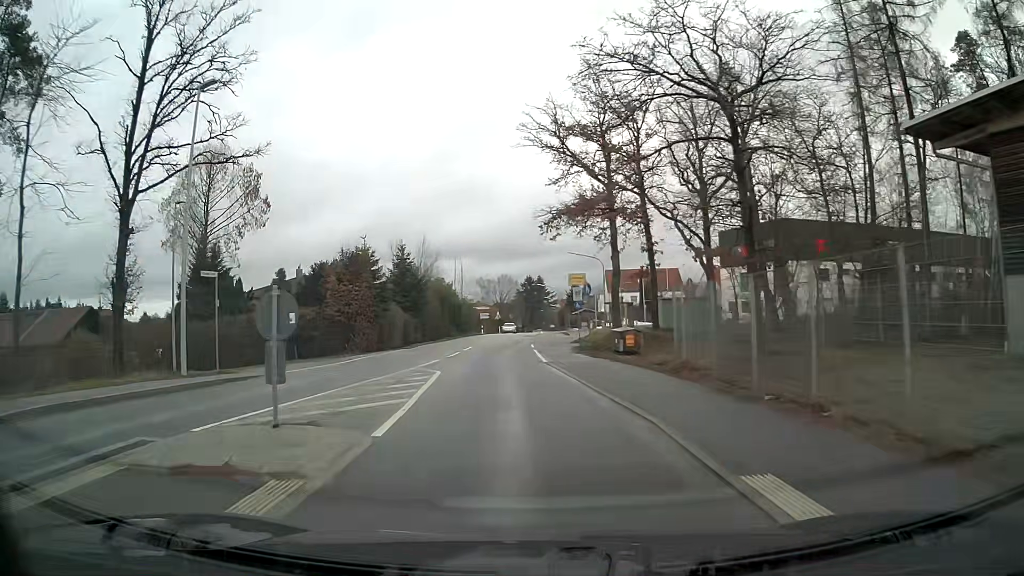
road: tertiary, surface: asphalt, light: Day
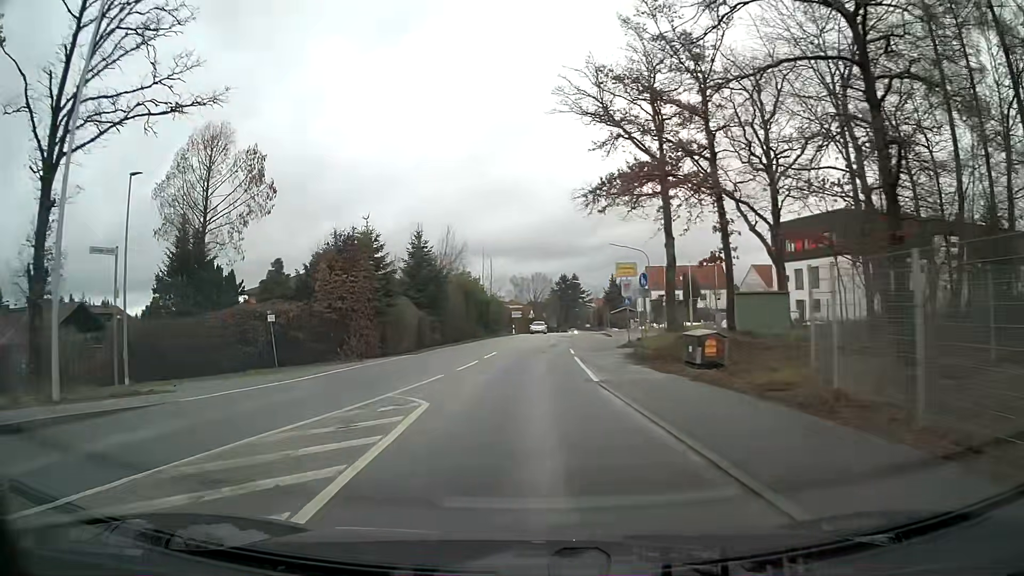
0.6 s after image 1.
(-0.1, +7.1) m; -1°
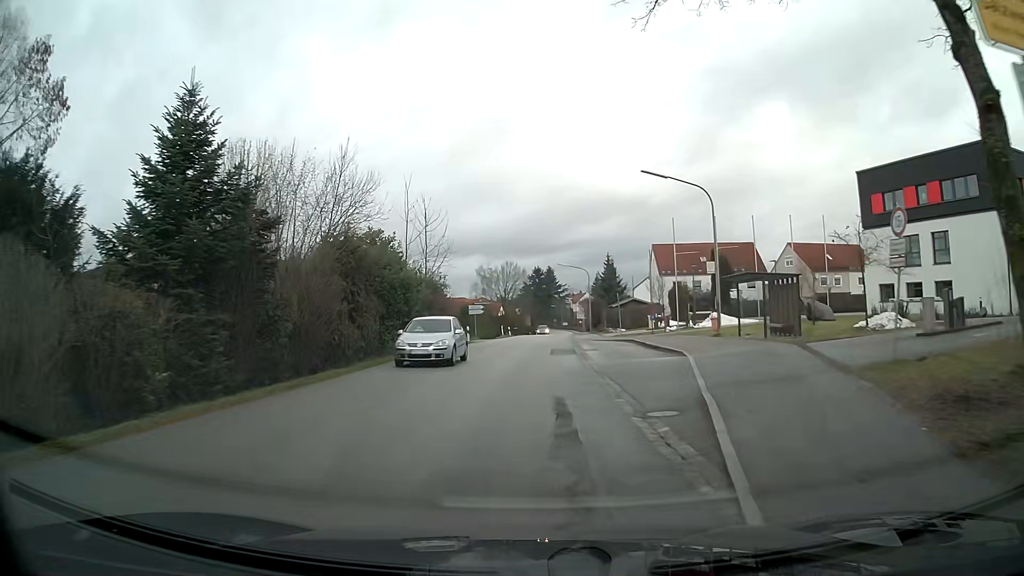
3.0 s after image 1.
(+0.4, +28.1) m; +2°
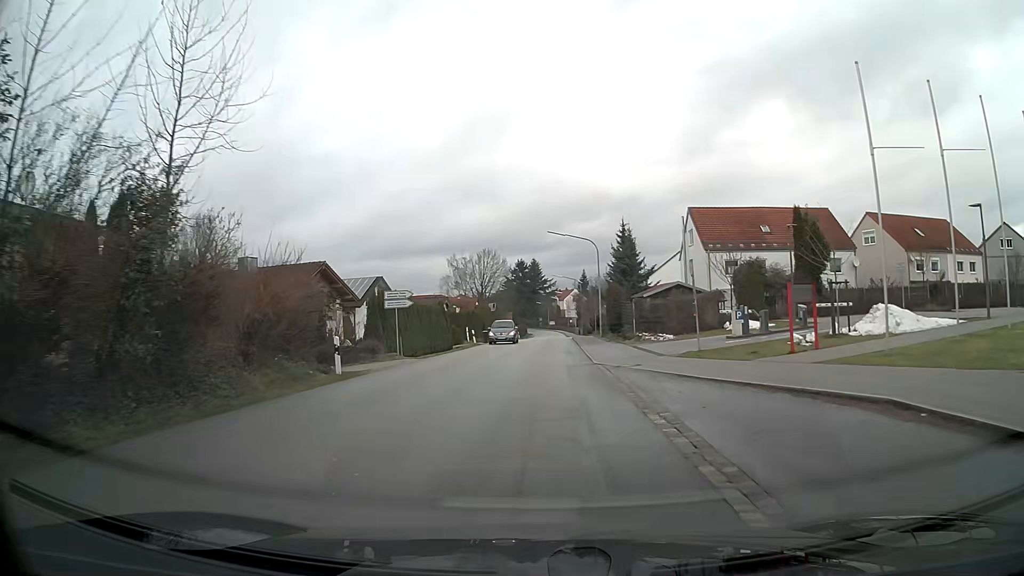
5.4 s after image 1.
(+0.4, +26.6) m; +2°
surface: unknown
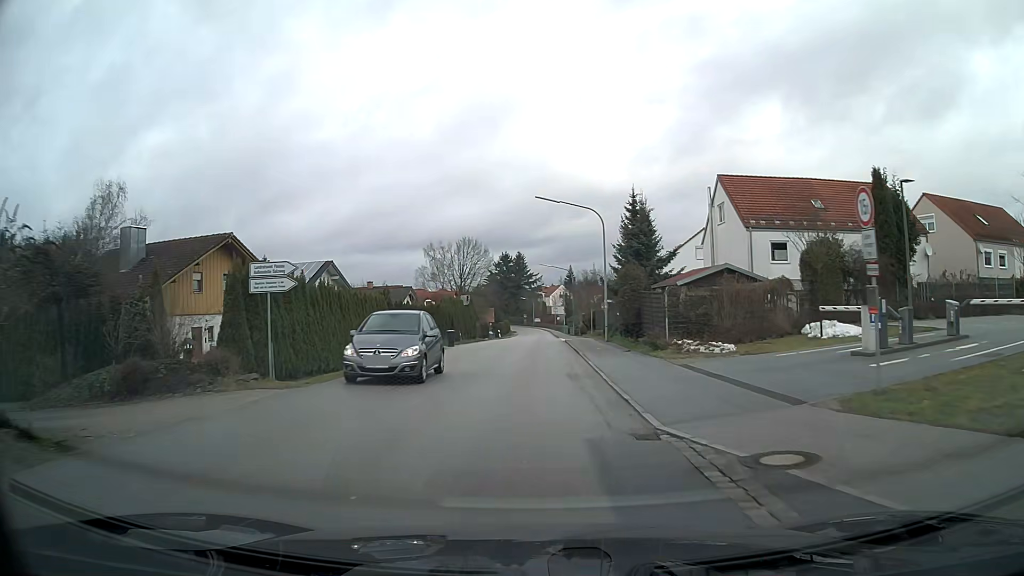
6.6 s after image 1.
(+0.1, +12.9) m; +1°
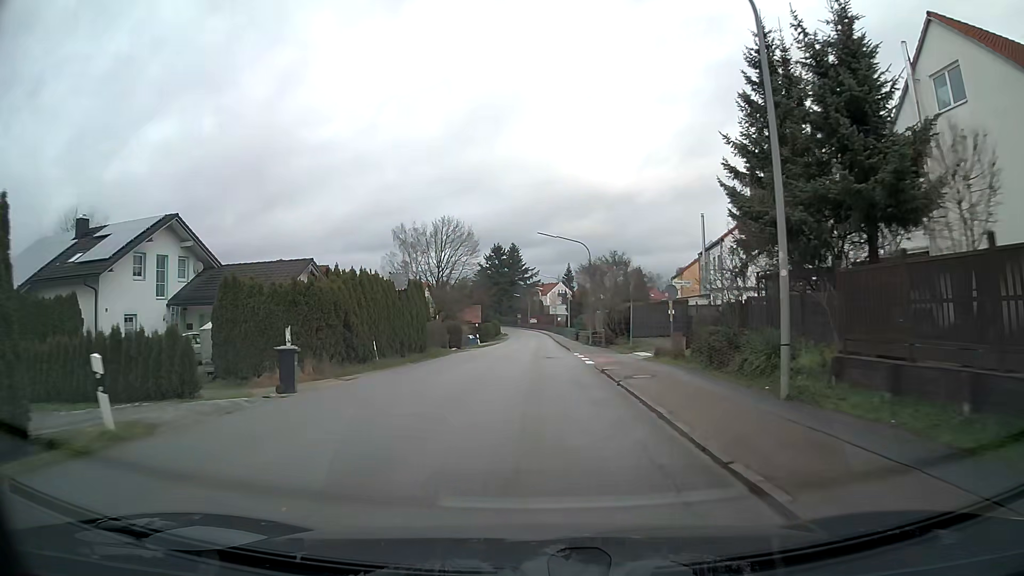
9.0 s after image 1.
(+0.1, +26.1) m; +1°
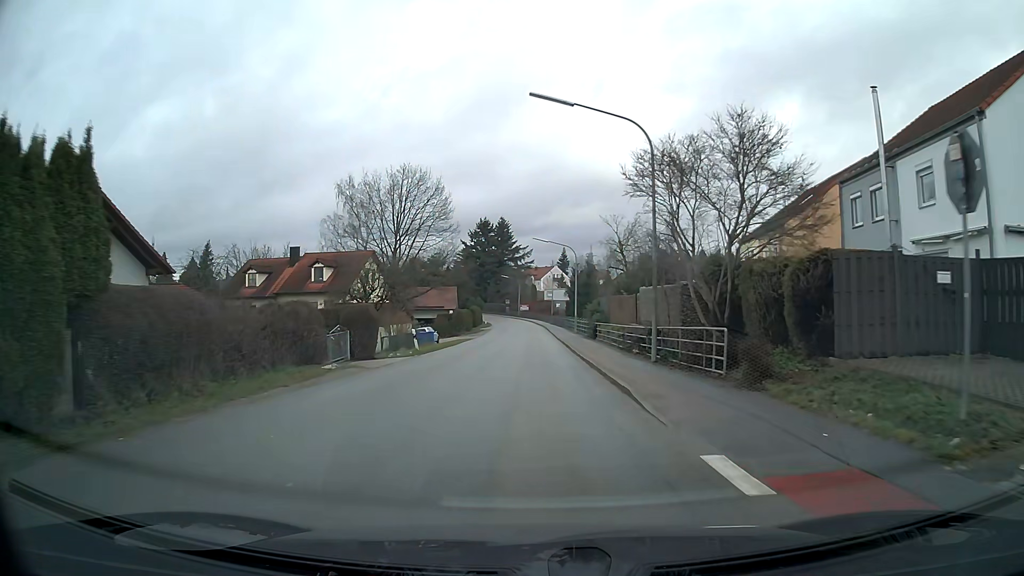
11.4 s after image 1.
(+0.1, +27.2) m; 0°
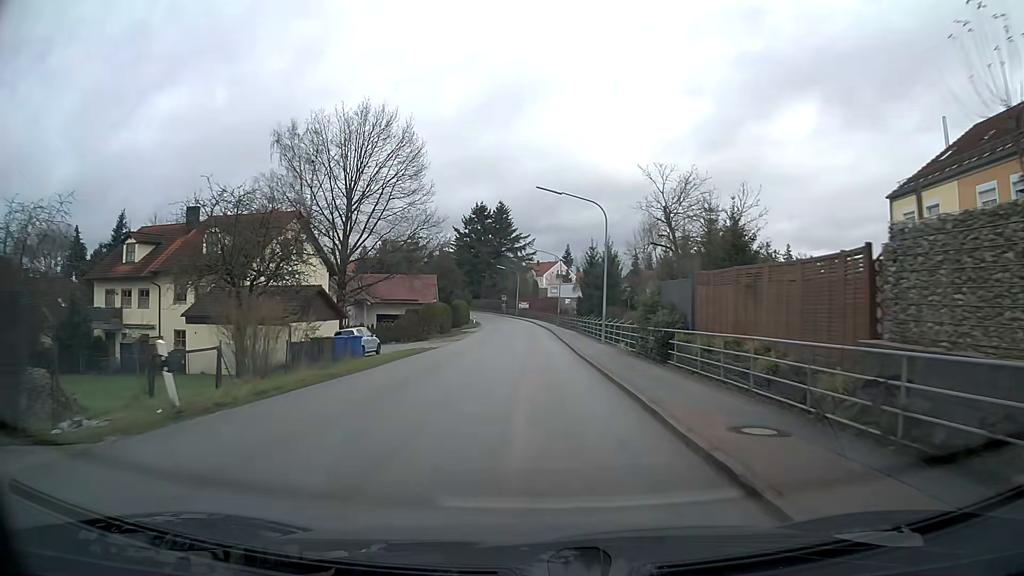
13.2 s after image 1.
(0.0, +21.3) m; 0°
(0, +10) (0, +20) (0, +30) (0, +40) (0, +50) (0, +60) (-1, +70) (-2, +80) (-3, +90) (-5, +100) m
